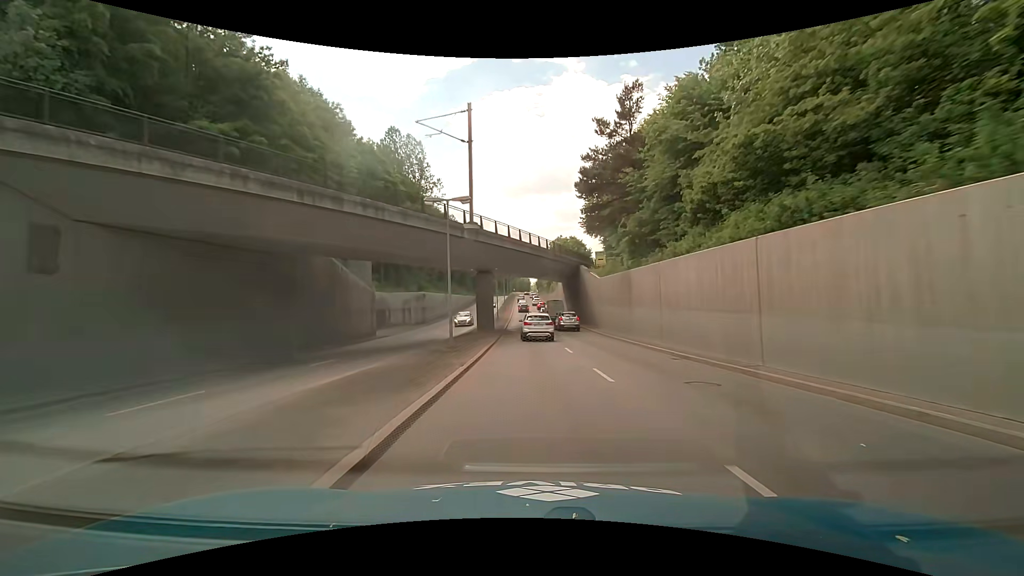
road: primary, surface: asphalt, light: Day
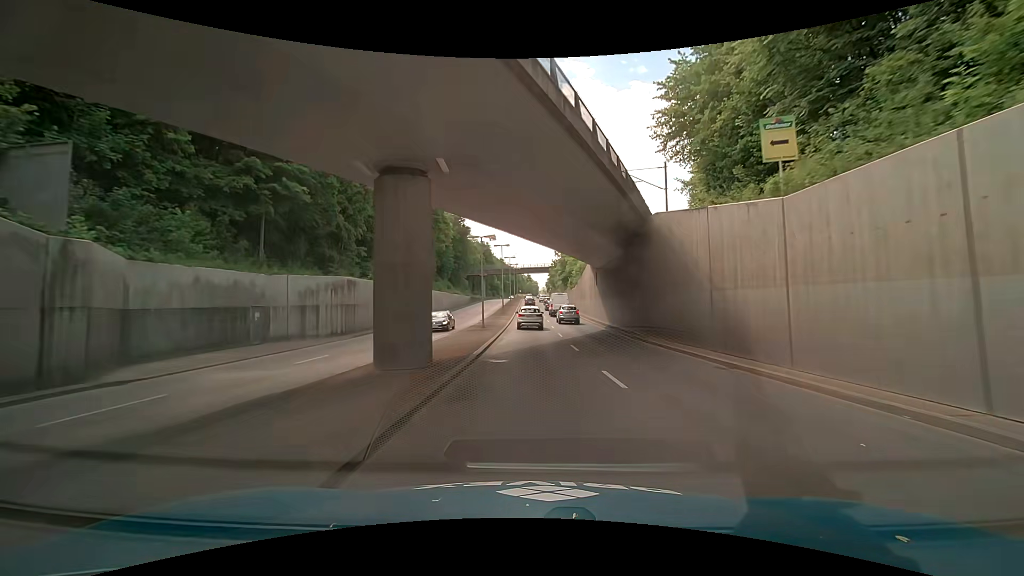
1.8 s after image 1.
(-0.3, +28.4) m; -1°
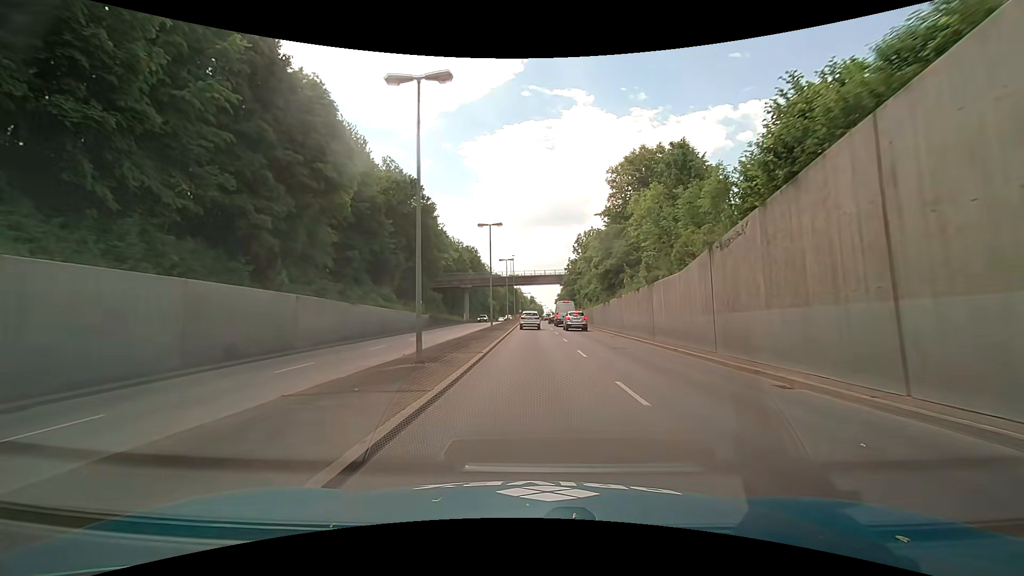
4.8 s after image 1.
(0.0, +46.7) m; 0°
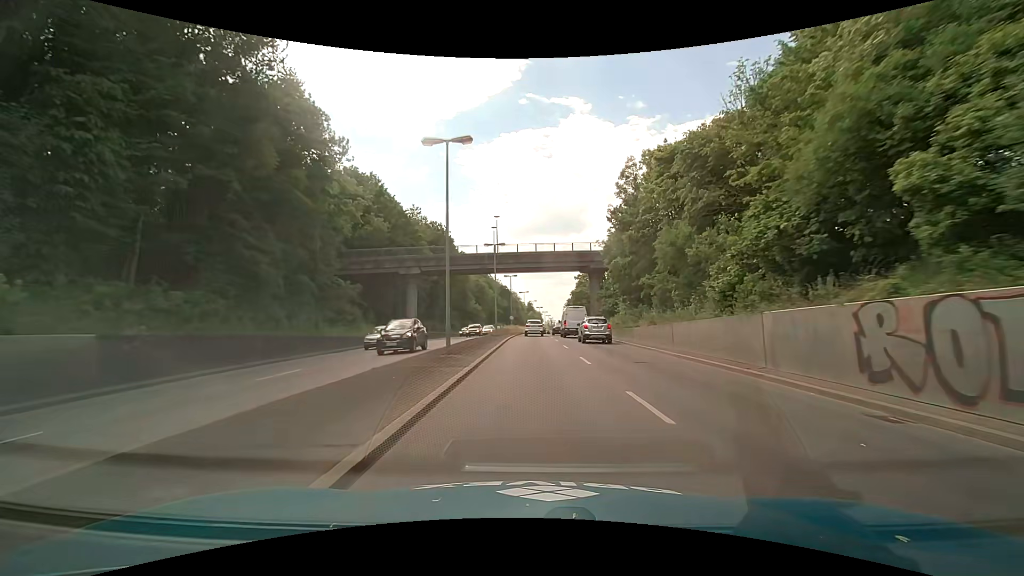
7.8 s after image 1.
(-0.1, +46.3) m; 0°
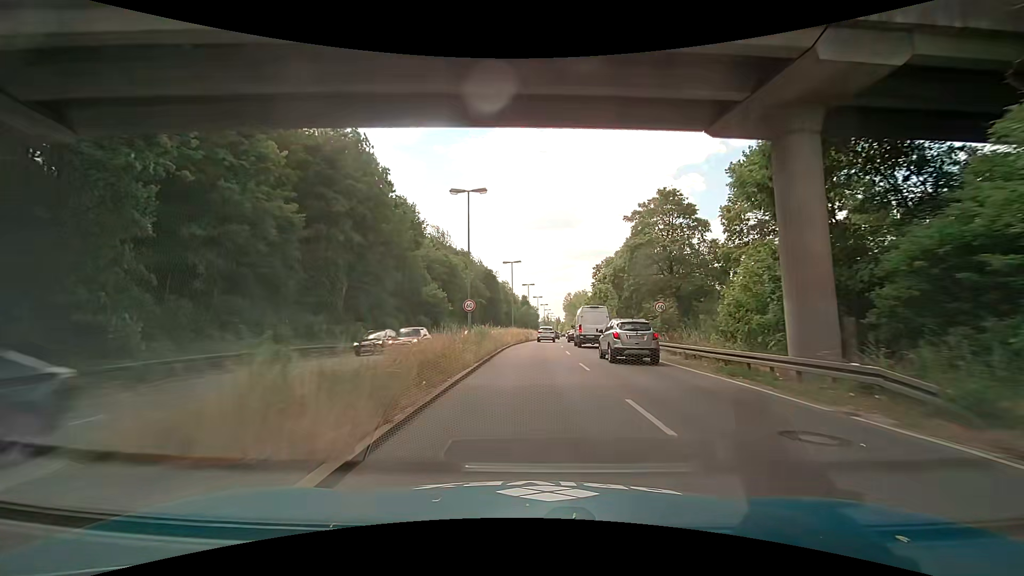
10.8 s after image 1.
(+0.3, +45.9) m; 0°
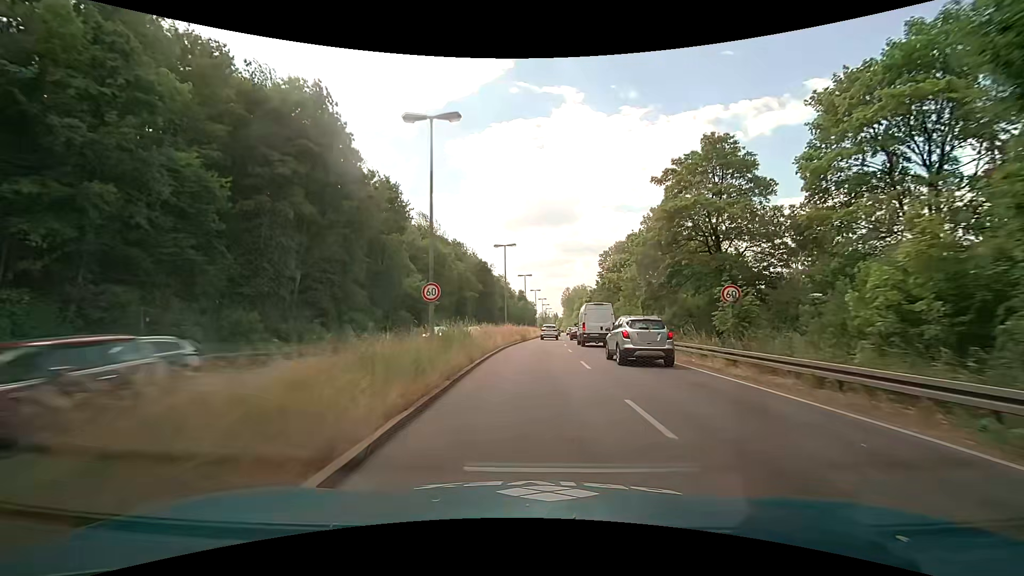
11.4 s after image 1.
(+0.1, +9.1) m; 0°
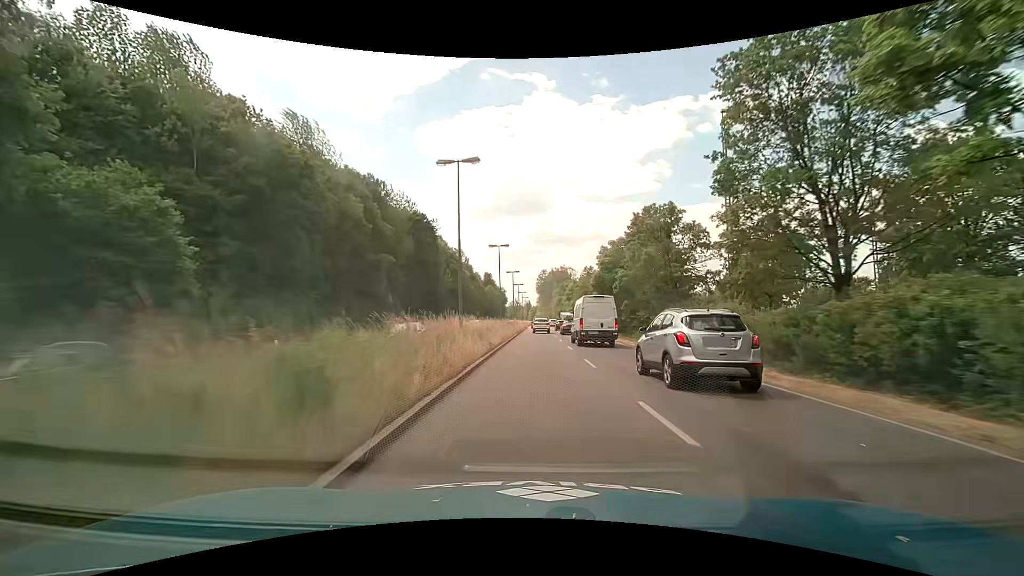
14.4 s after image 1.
(+1.5, +45.7) m; +4°
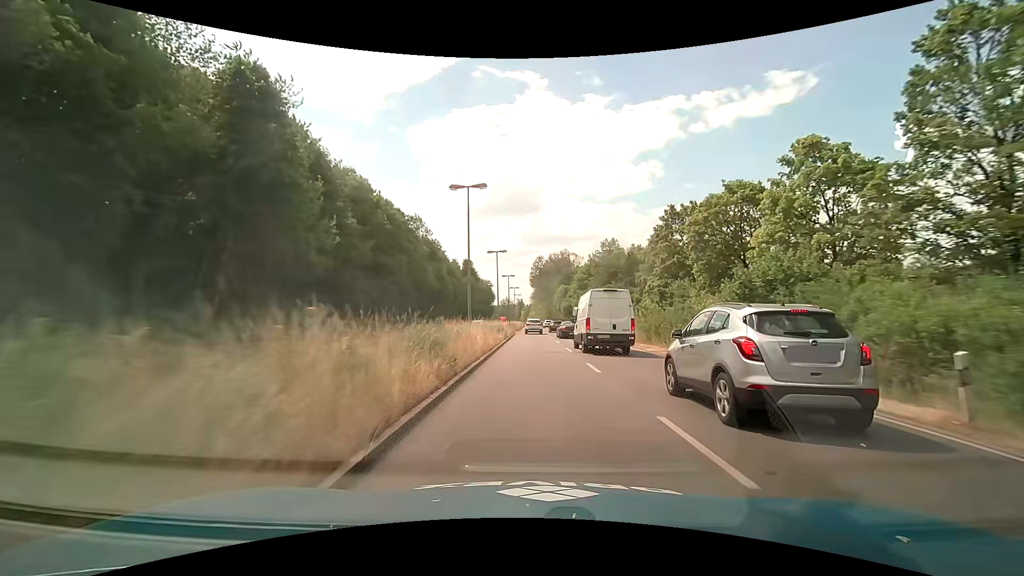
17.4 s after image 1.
(+0.3, +46.5) m; +1°
(0, +10) (0, +20) (0, +30) (0, +40) (-1, +50) (-1, +60) (-1, +70) (-1, +80) (-1, +90) (-1, +100) m
